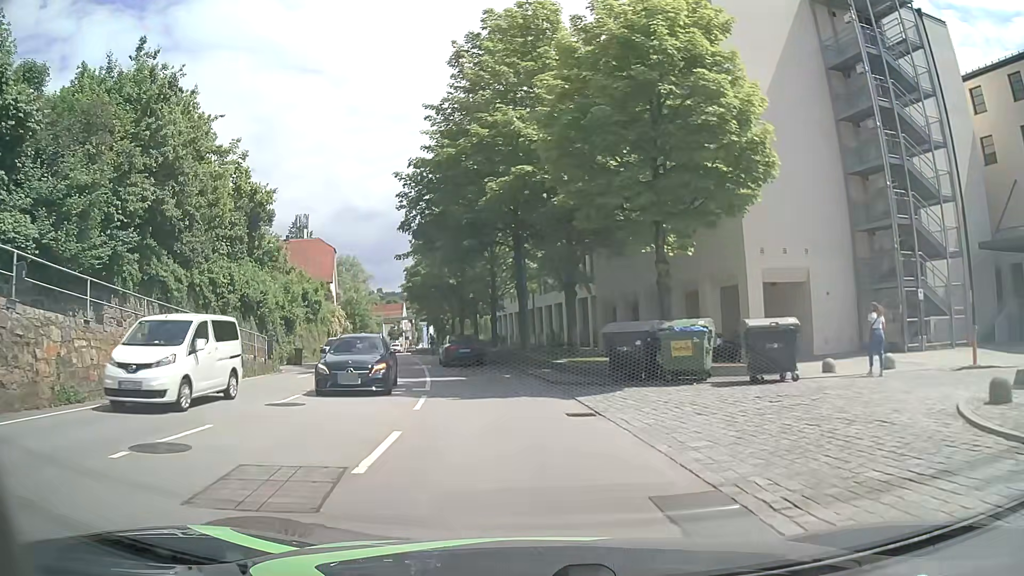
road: tertiary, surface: asphalt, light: Day
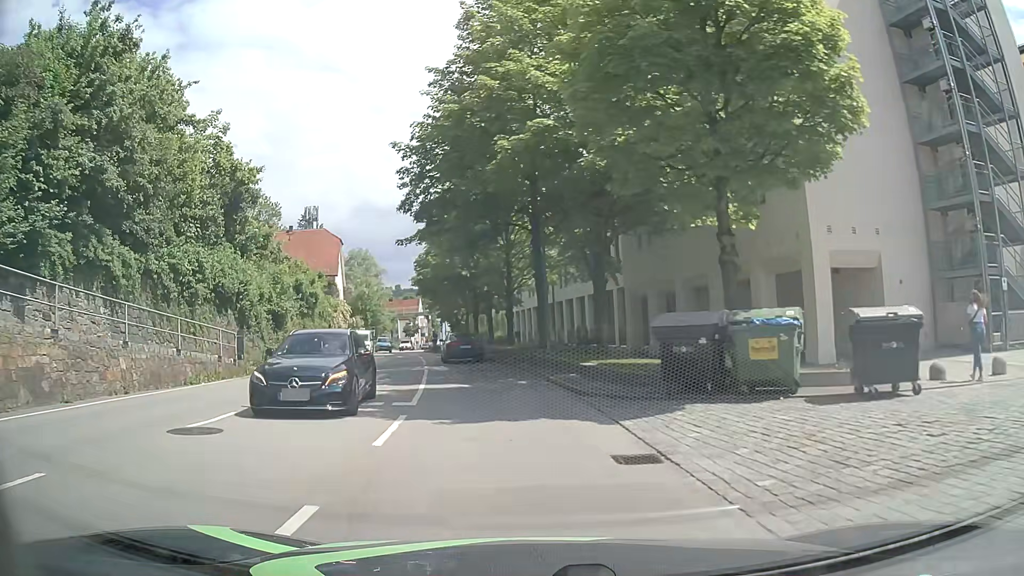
(-0.1, +4.6) m; -3°
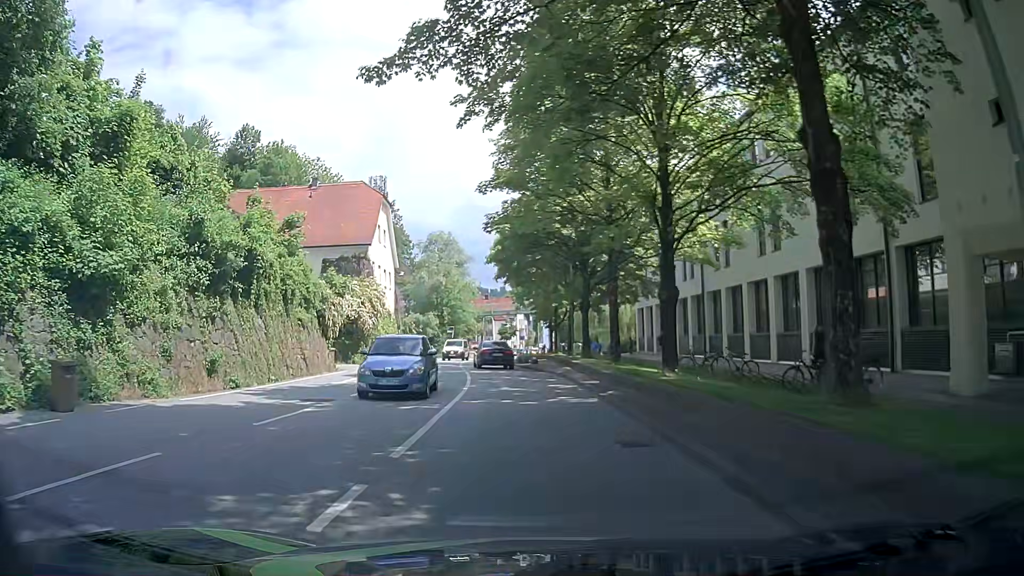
(-1.6, +22.5) m; -9°
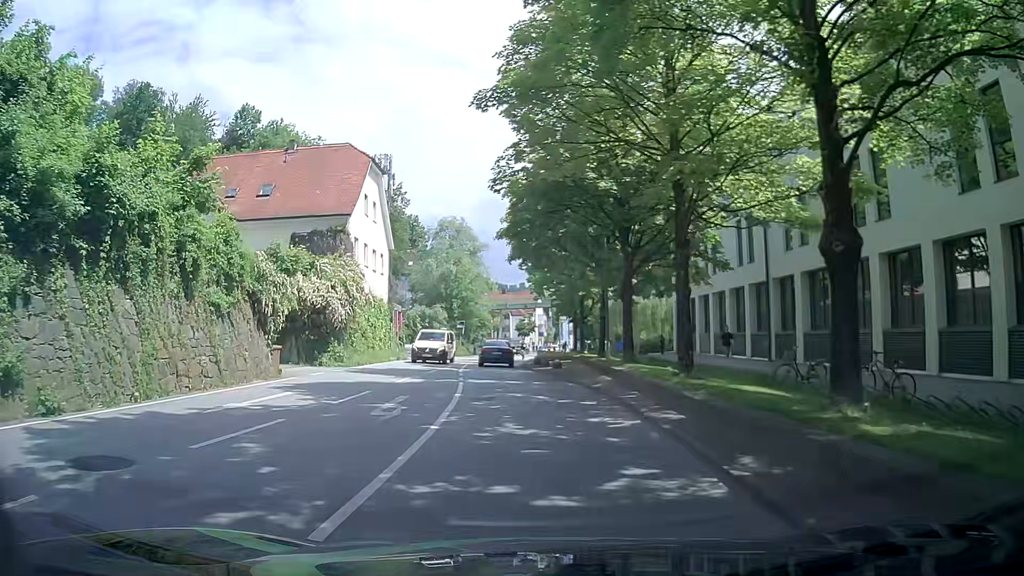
(0.0, +8.8) m; 0°
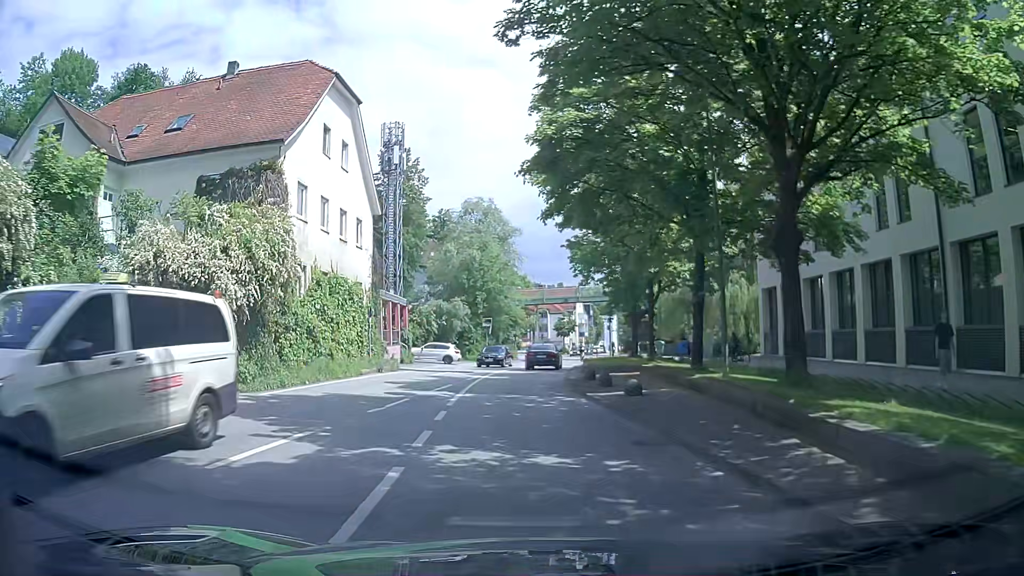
(-0.3, +13.3) m; -3°
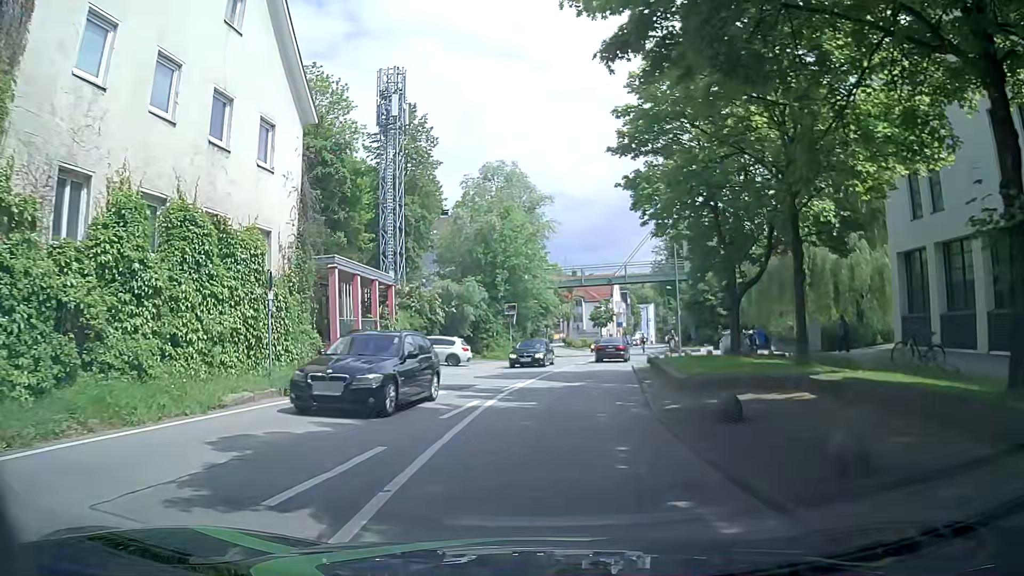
(-0.5, +13.5) m; -4°
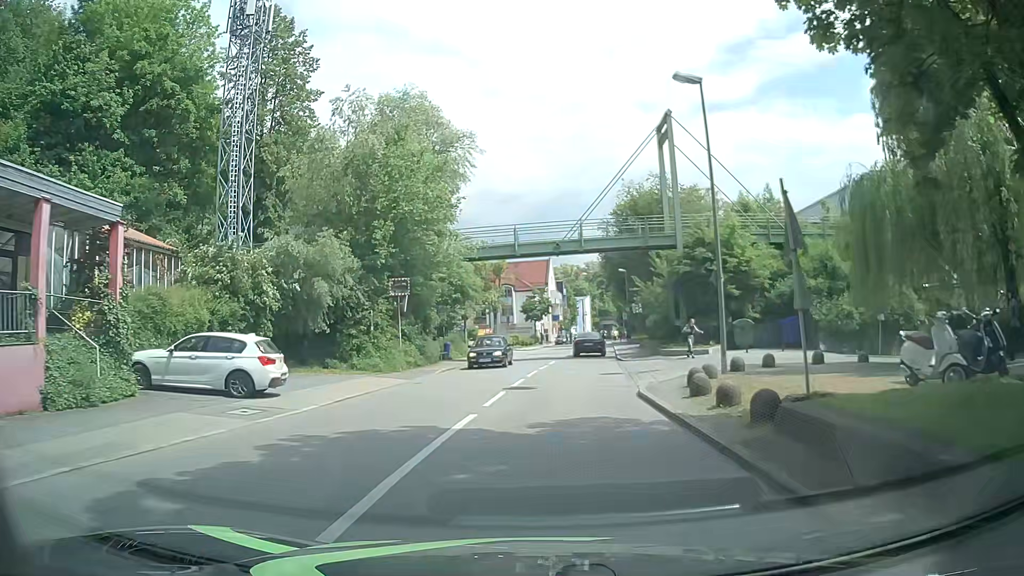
(+1.1, +18.4) m; +6°
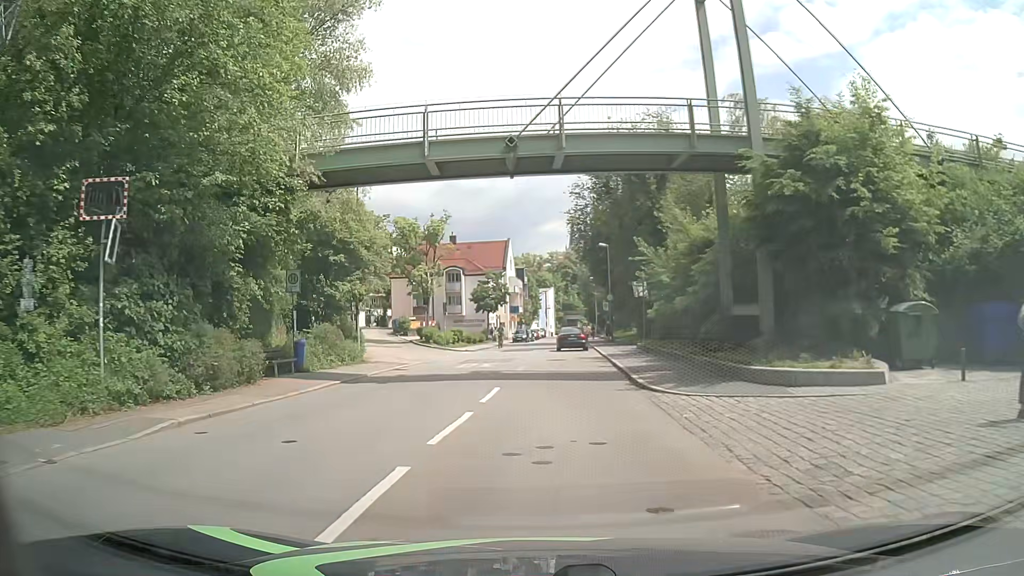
(+1.0, +18.7) m; +6°
(0, +10) (0, +20) (0, +30) (+1, +40) (+1, +50) (+1, +60) (+1, +70) (+1, +80) (+2, +90) (+2, +100) m
